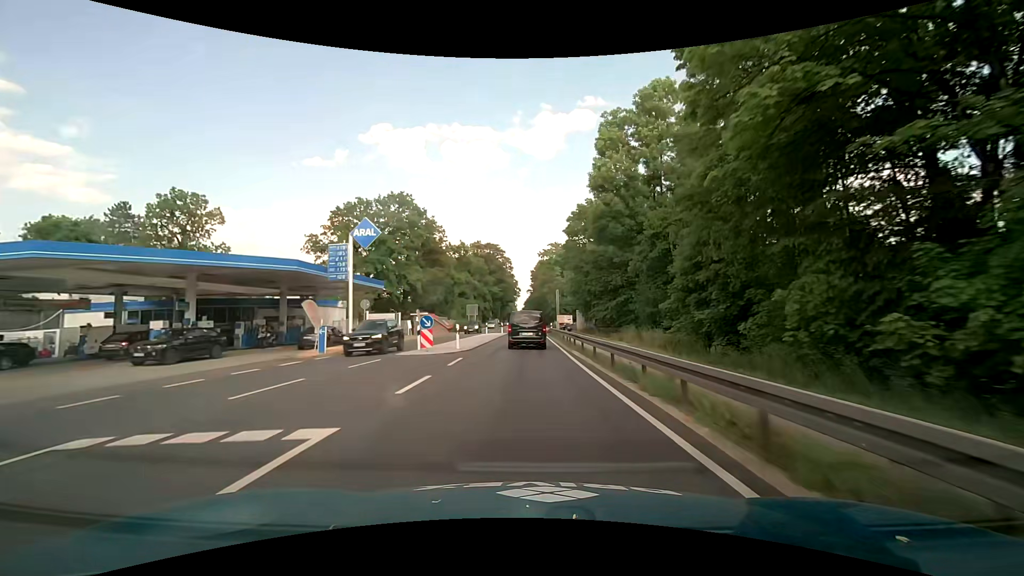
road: primary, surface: asphalt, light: Day
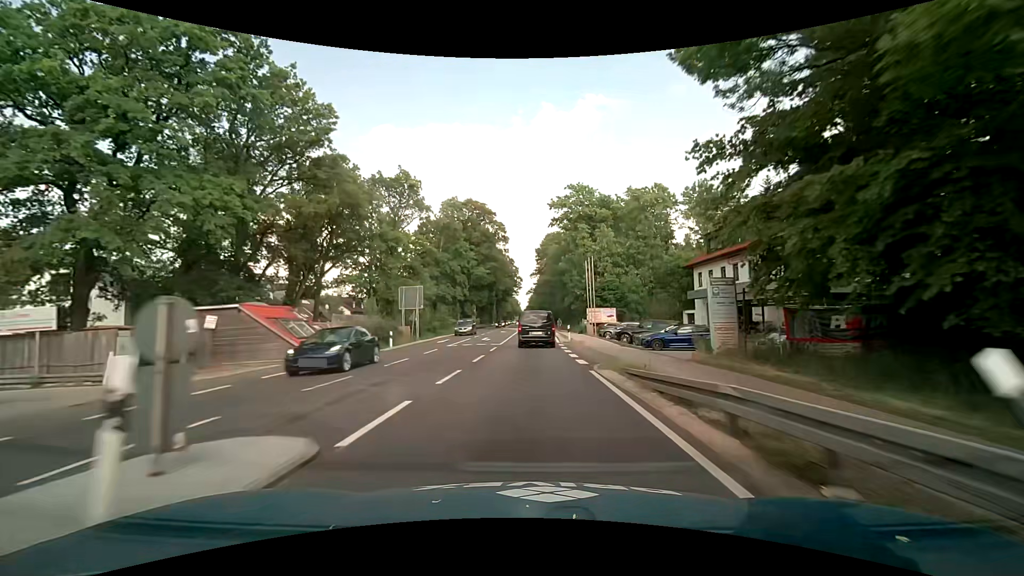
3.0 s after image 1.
(0.0, +48.9) m; 0°
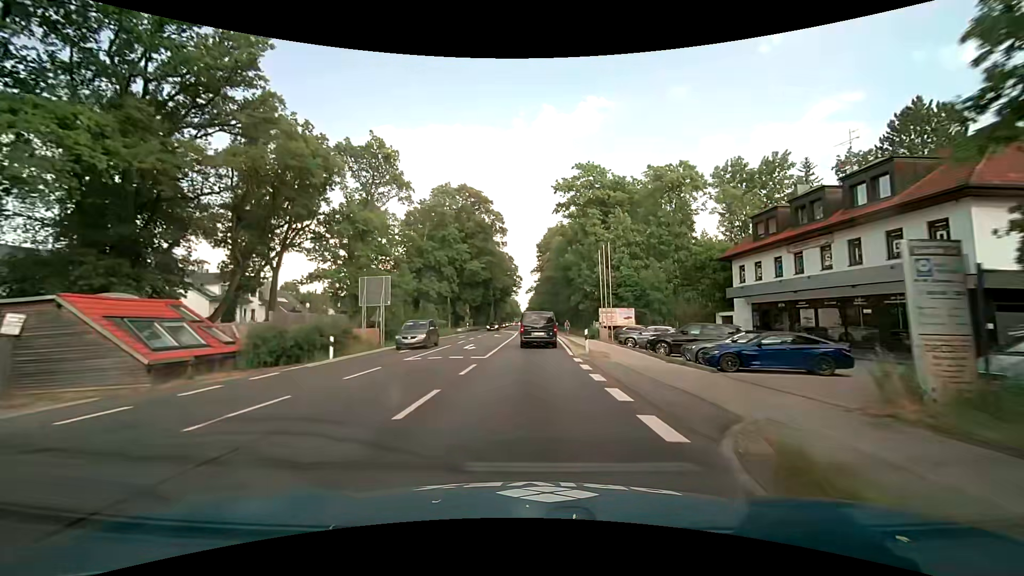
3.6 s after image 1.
(-0.1, +9.8) m; 0°
(0, +10) (0, +20) (0, +30) (0, +40) (0, +50) (0, +60) (0, +70) (0, +80) (0, +90) (0, +100) m
